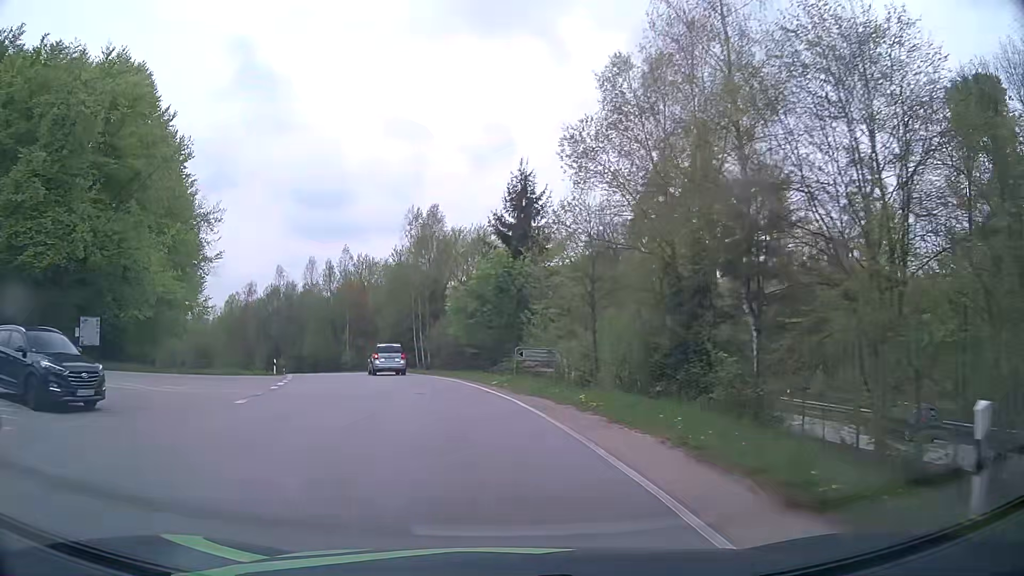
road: tertiary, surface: asphalt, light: Day
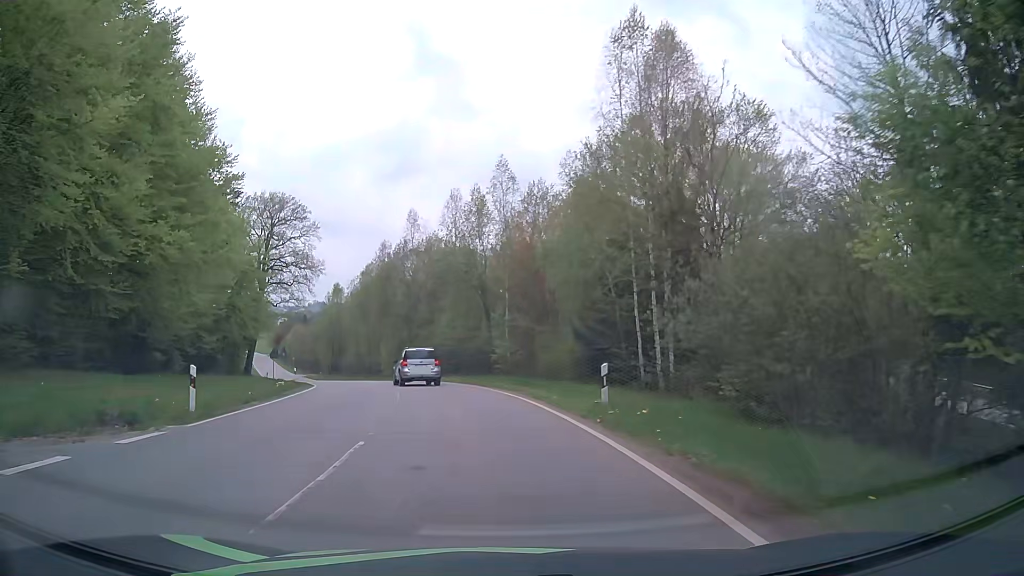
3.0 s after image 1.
(-4.7, +32.0) m; -16°
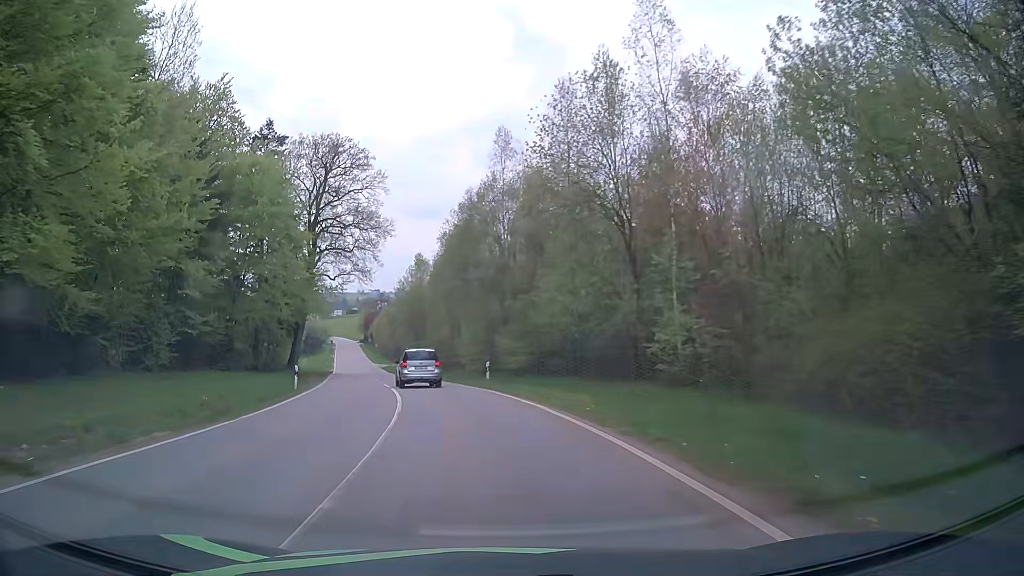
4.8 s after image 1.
(-1.6, +21.0) m; -9°
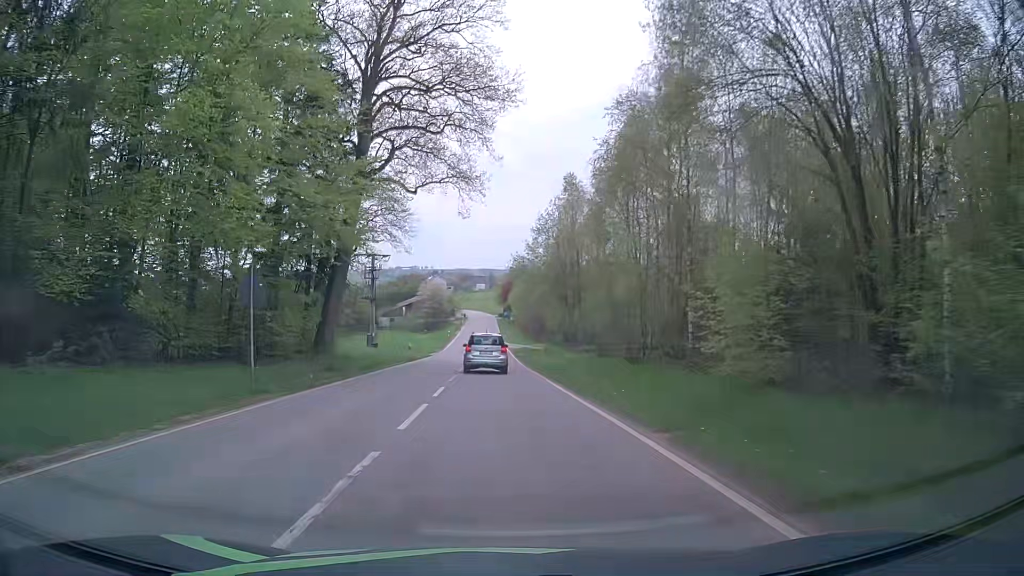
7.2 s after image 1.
(-3.9, +32.7) m; -12°
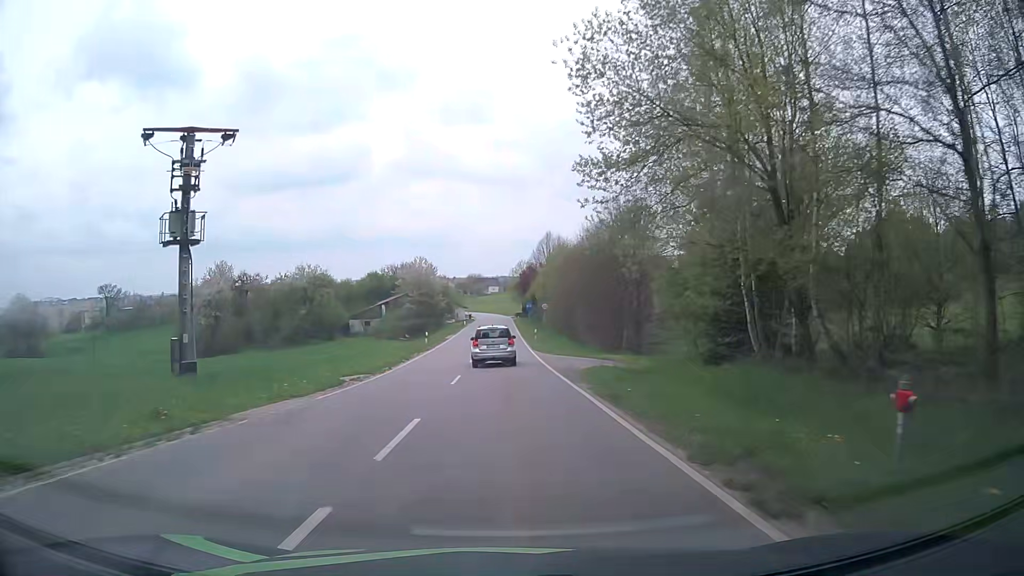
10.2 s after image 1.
(-1.1, +44.8) m; -2°
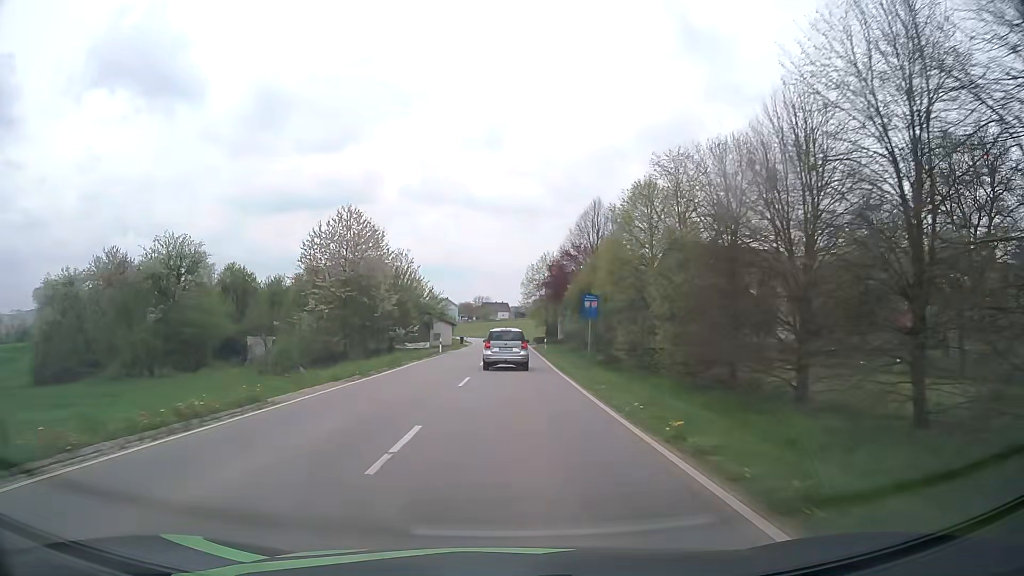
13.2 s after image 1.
(0.0, +49.1) m; 0°
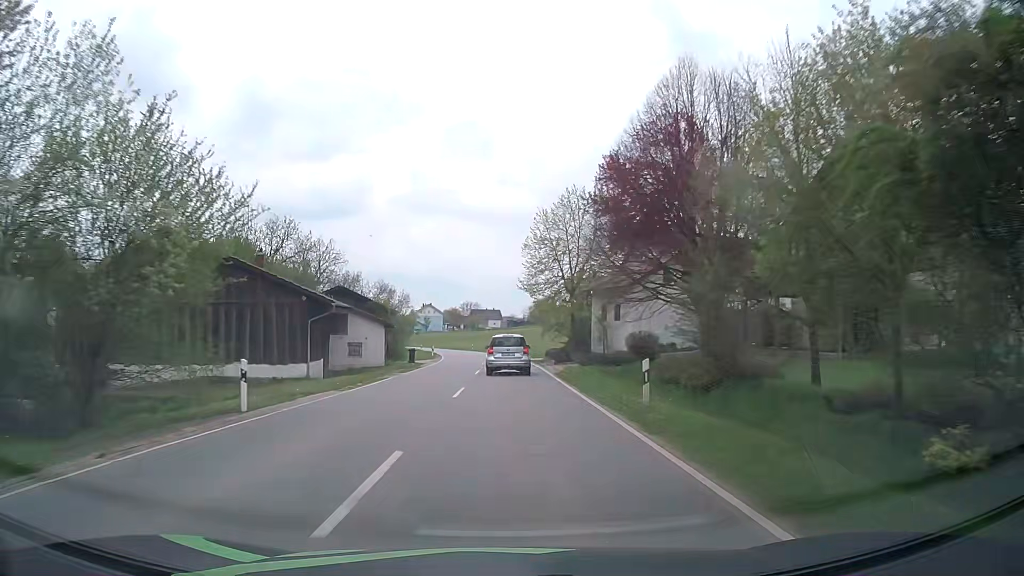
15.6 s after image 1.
(+0.2, +38.0) m; +1°
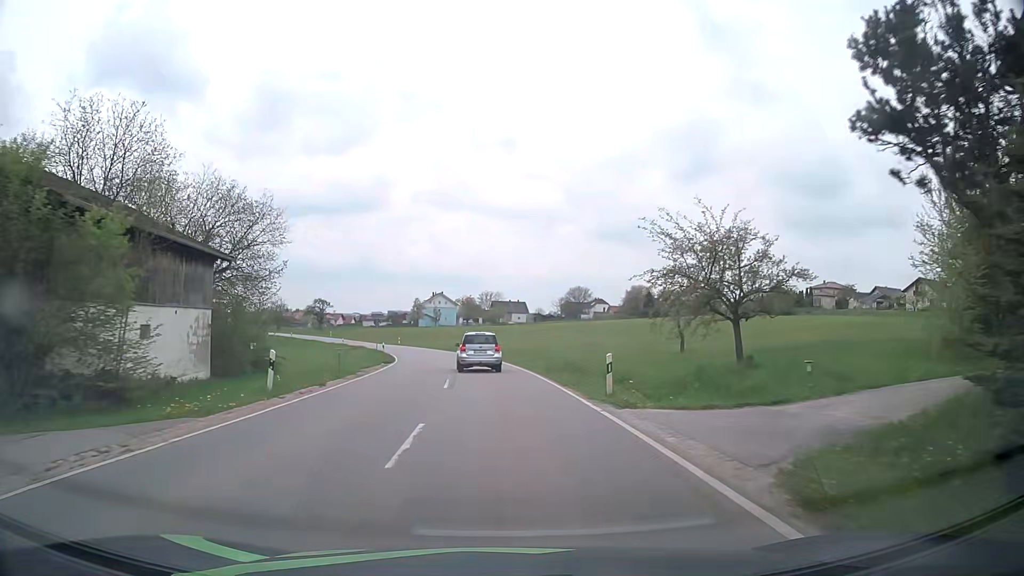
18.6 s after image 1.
(-0.4, +45.7) m; -2°
(0, +10) (0, +20) (-1, +30) (-2, +40) (-3, +50) (-5, +60) (-8, +69) (-11, +79) (-15, +88) (-19, +97) m
